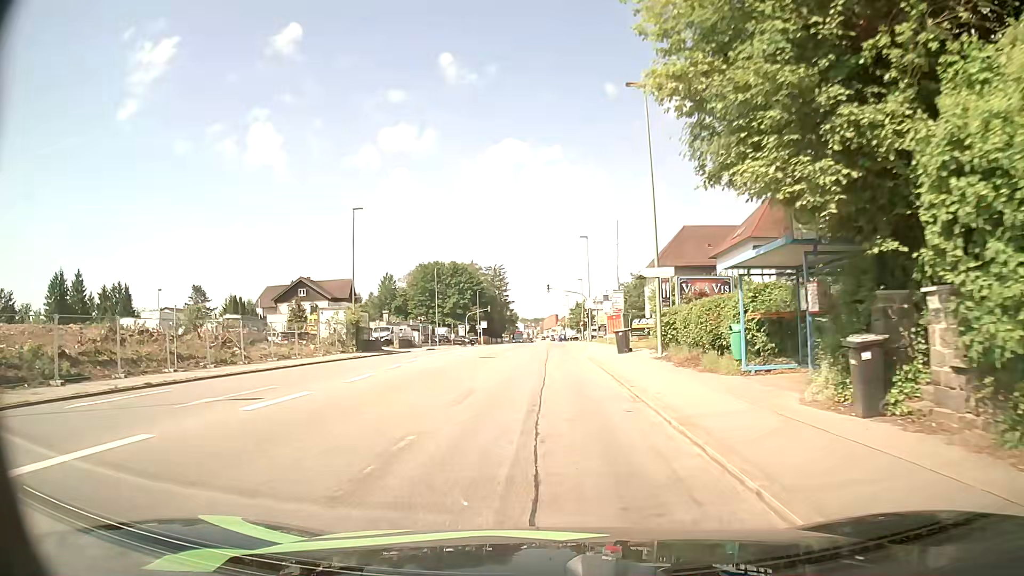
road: tertiary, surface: asphalt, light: Day
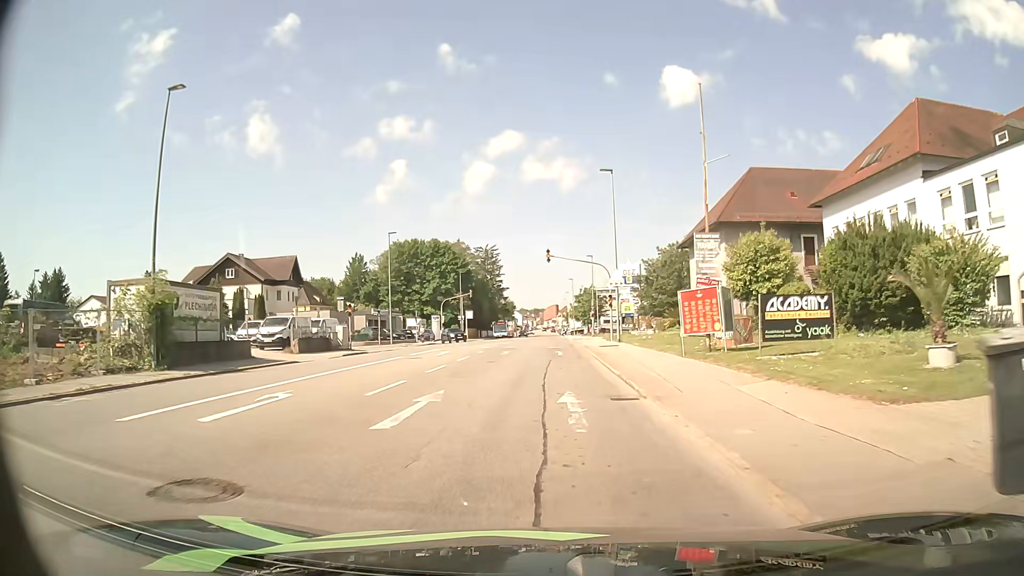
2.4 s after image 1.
(0.0, +26.0) m; 0°
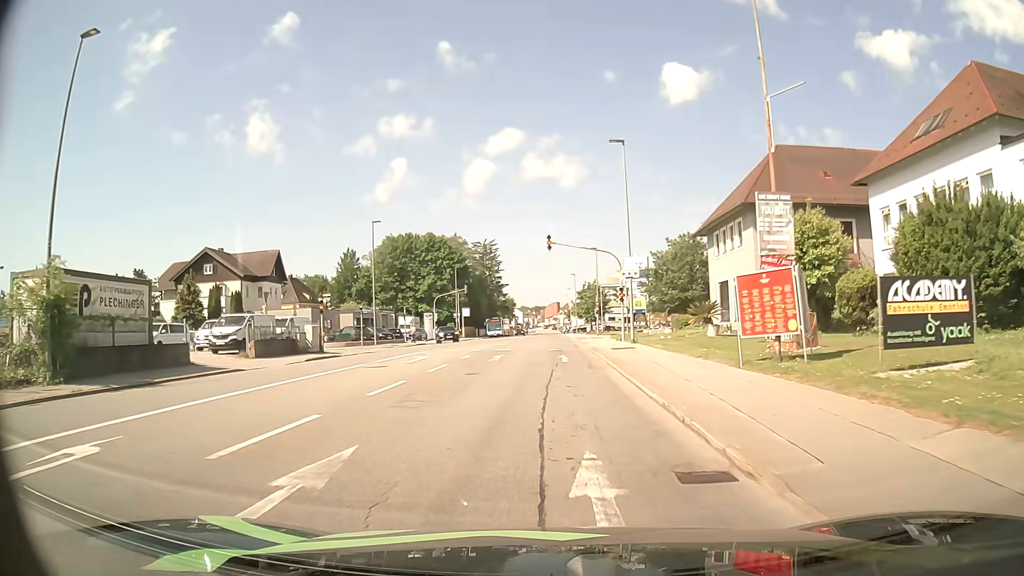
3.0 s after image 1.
(0.0, +6.0) m; 0°
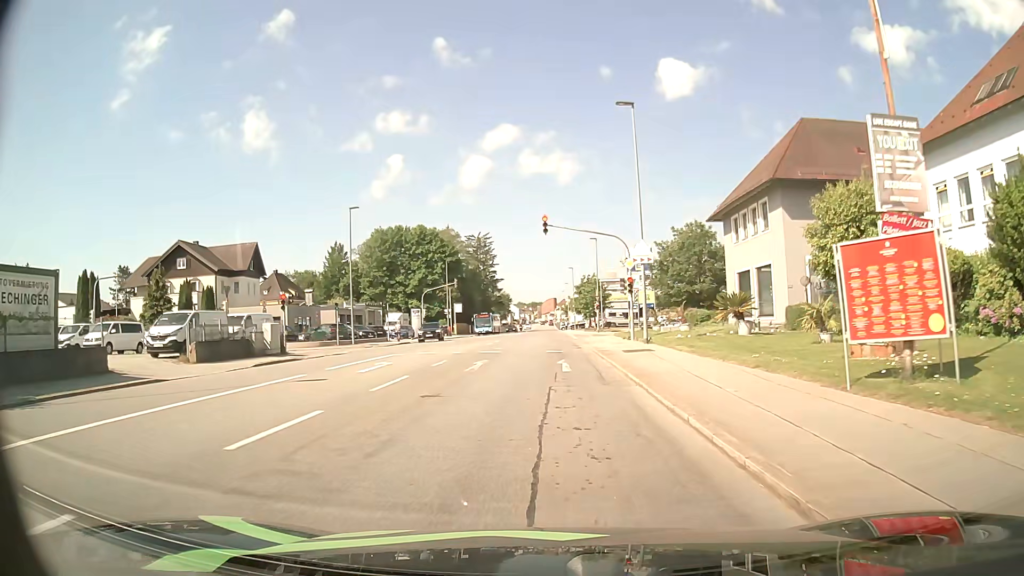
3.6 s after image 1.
(0.0, +5.4) m; +1°
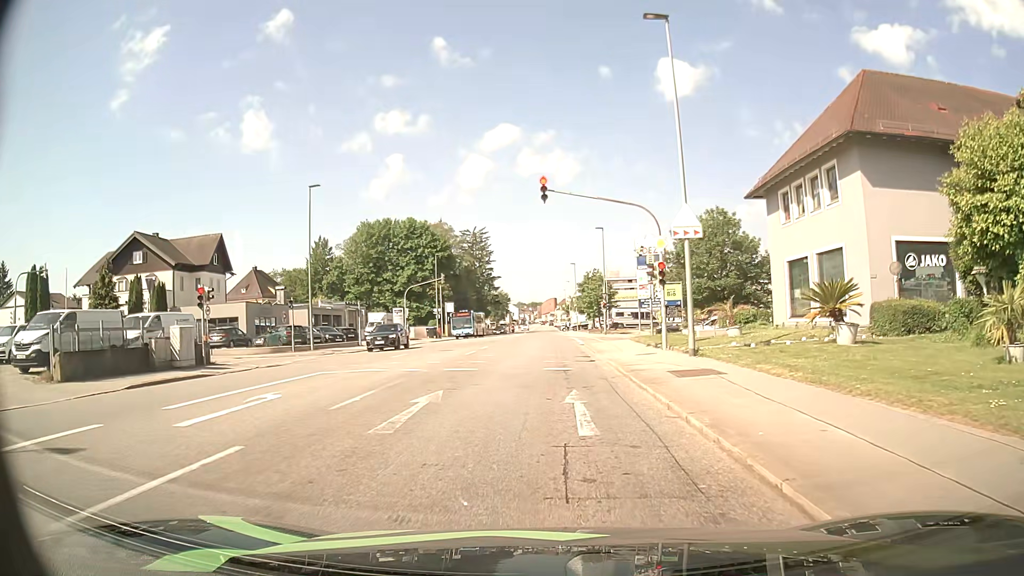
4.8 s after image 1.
(-0.1, +8.6) m; 0°
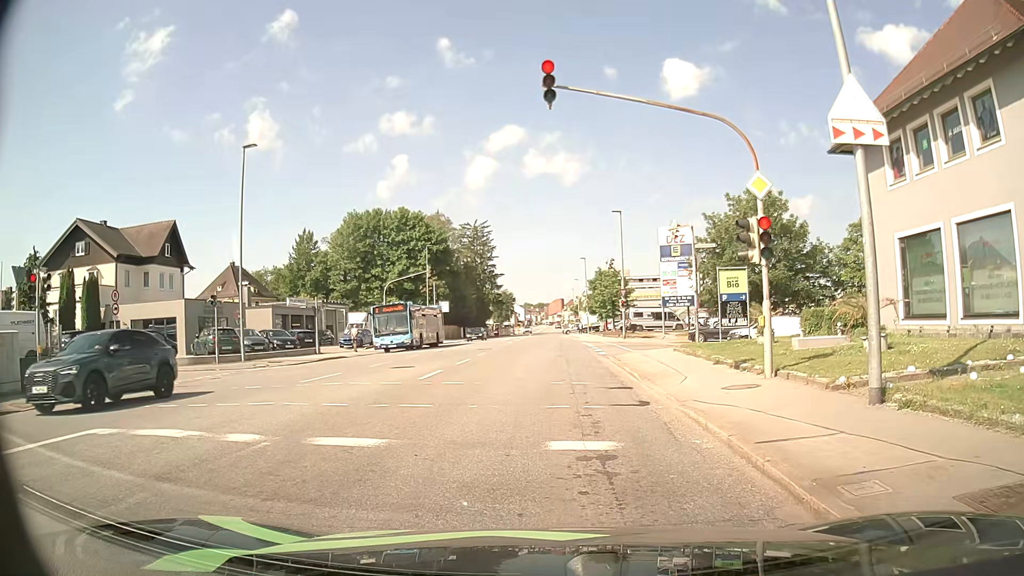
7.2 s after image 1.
(-0.2, +10.2) m; -1°
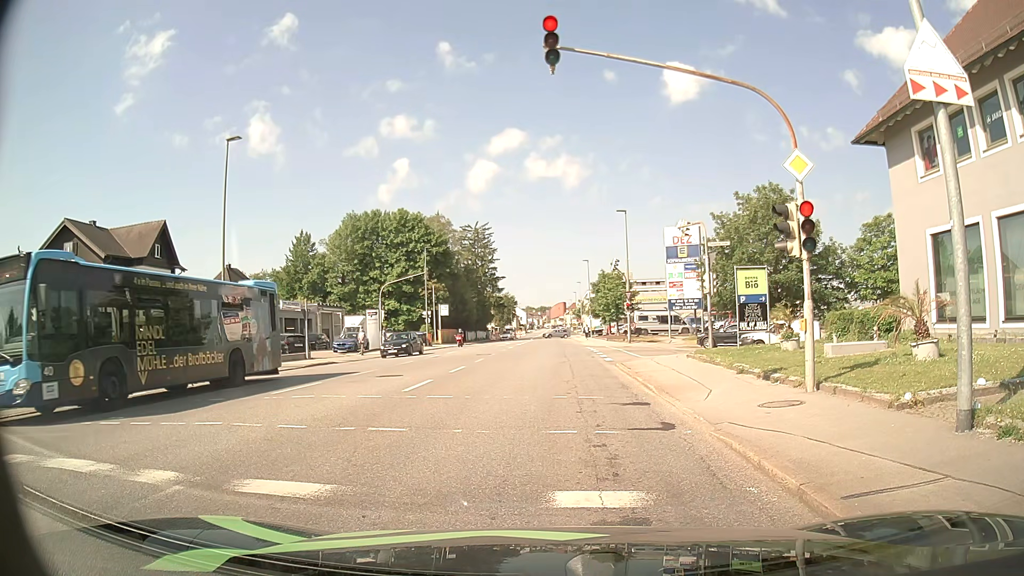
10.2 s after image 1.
(0.0, +1.9) m; -1°
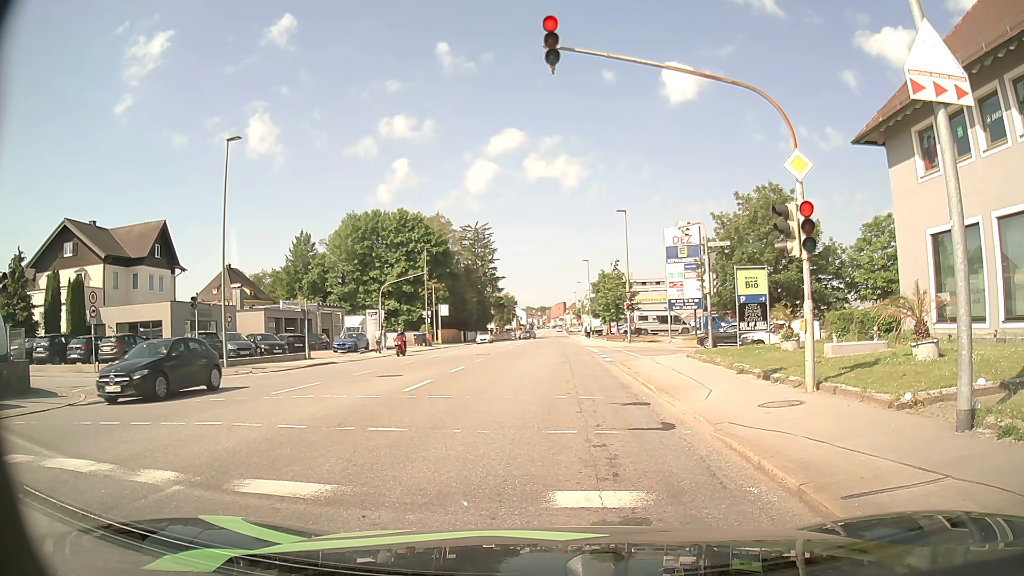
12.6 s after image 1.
(0.0, 0.0) m; 0°
(0, +10) (0, +20) (+1, +30) (+1, +40) (+1, +50) (+1, +60) (+1, +70) (+2, +80) (+2, +90) (+2, +100) m
